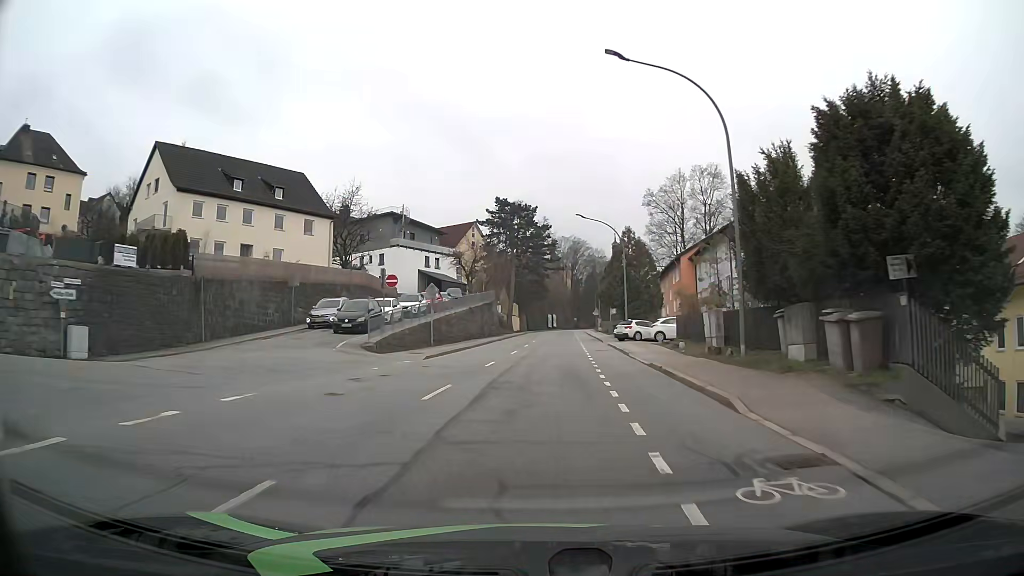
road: tertiary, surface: asphalt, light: Day
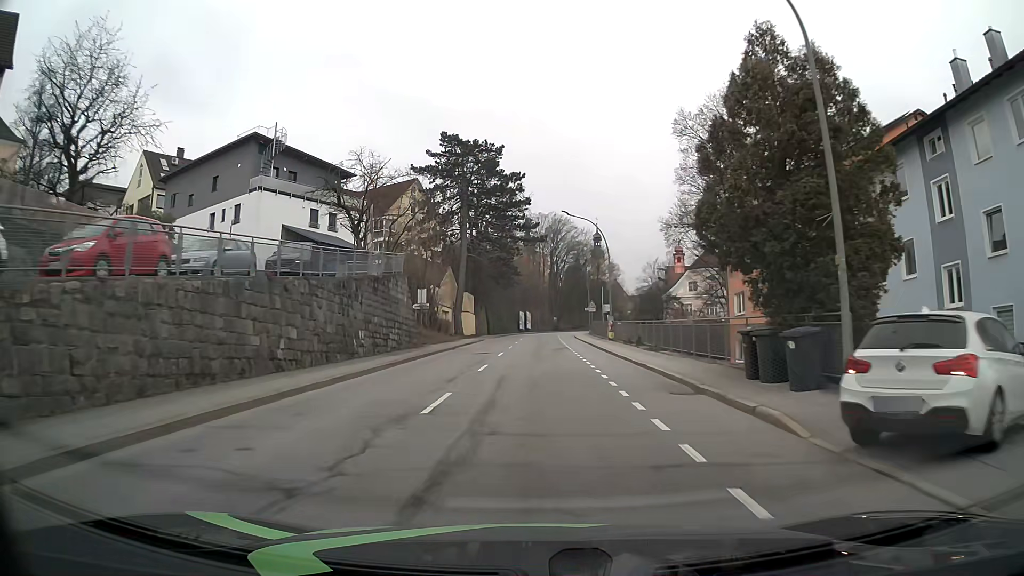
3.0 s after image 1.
(+0.6, +37.7) m; +1°
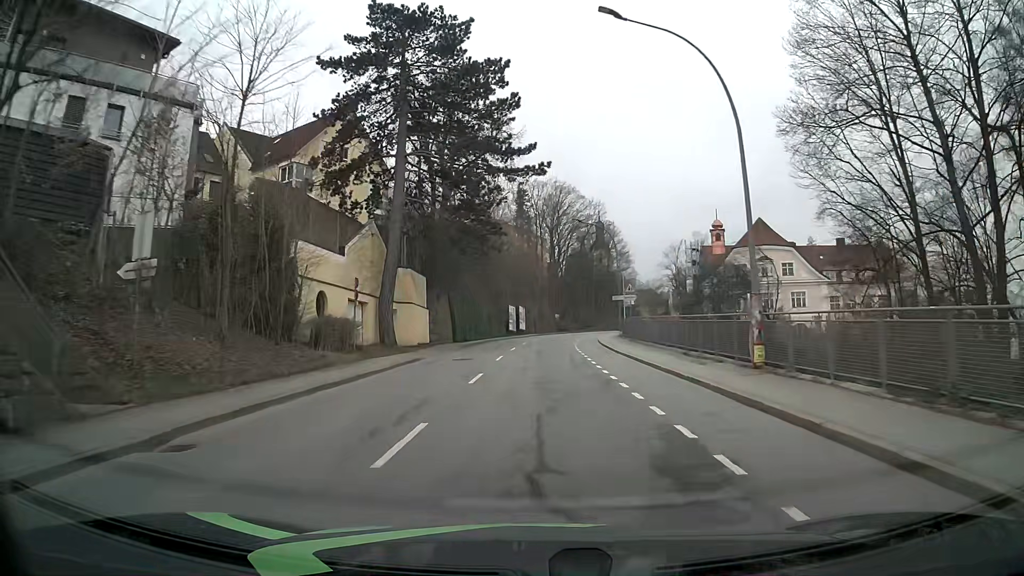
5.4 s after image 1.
(+0.2, +30.9) m; +1°
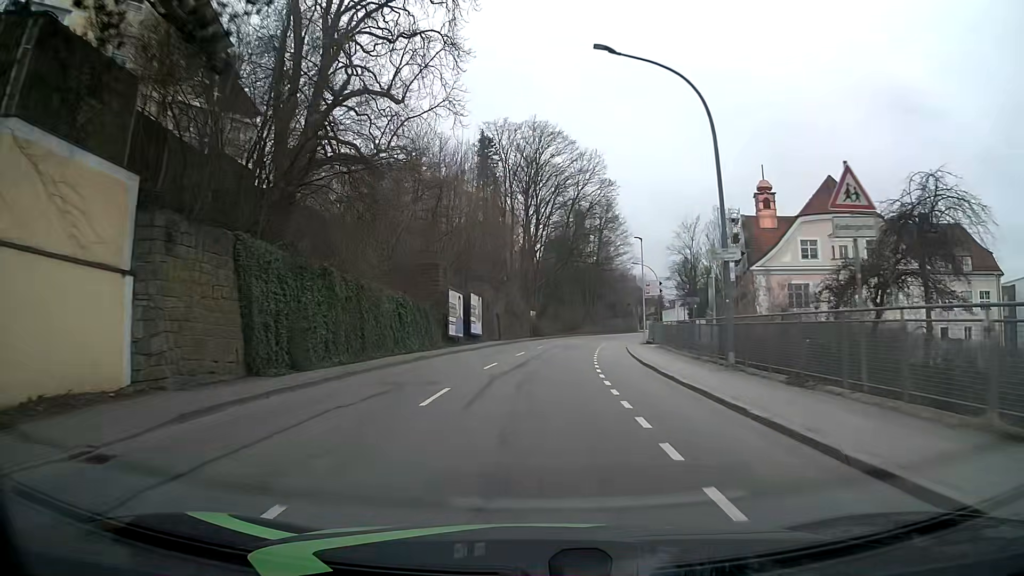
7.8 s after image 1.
(+0.4, +31.6) m; +2°
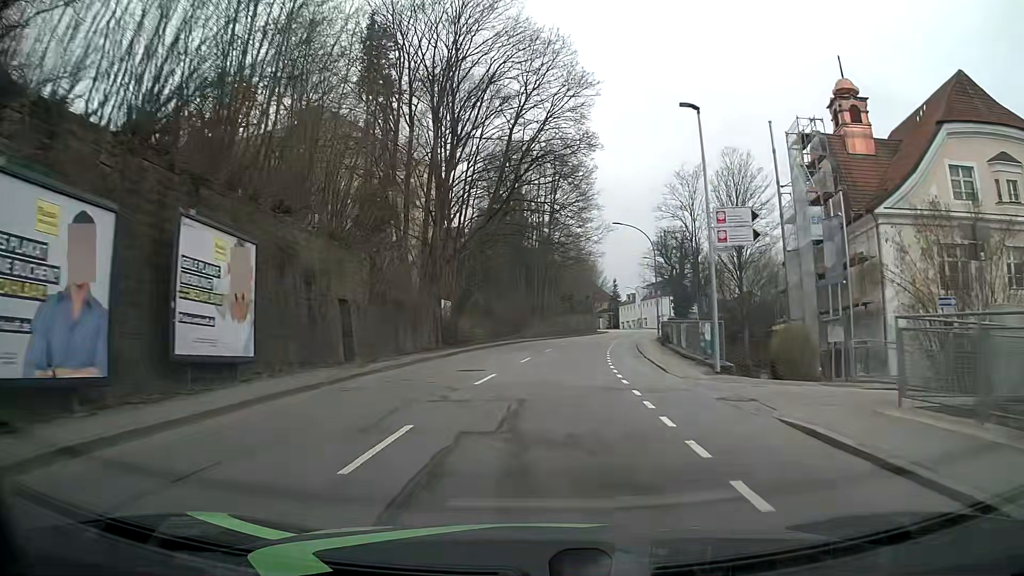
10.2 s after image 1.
(+1.2, +32.0) m; +5°
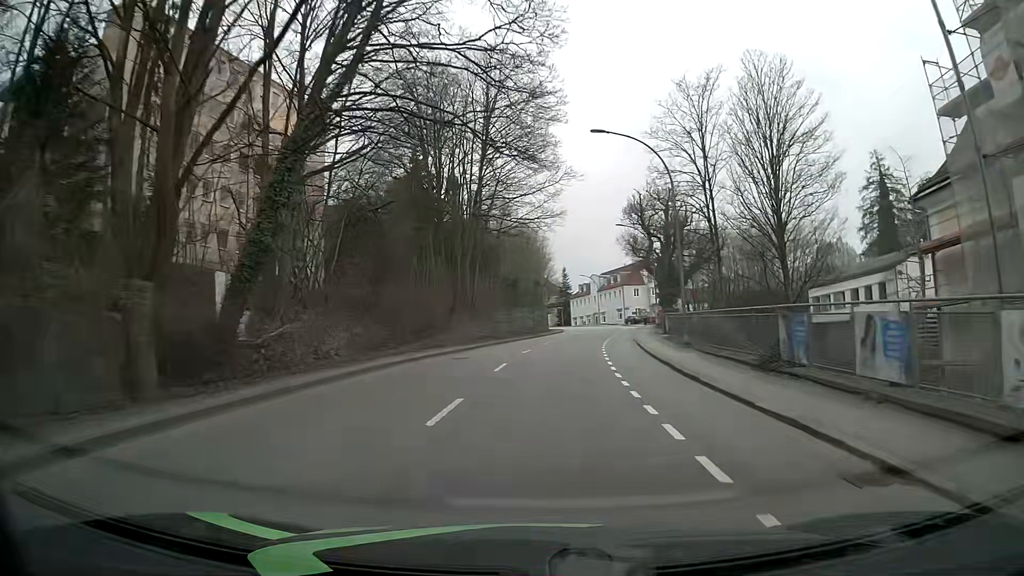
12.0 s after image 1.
(+1.1, +24.0) m; +5°
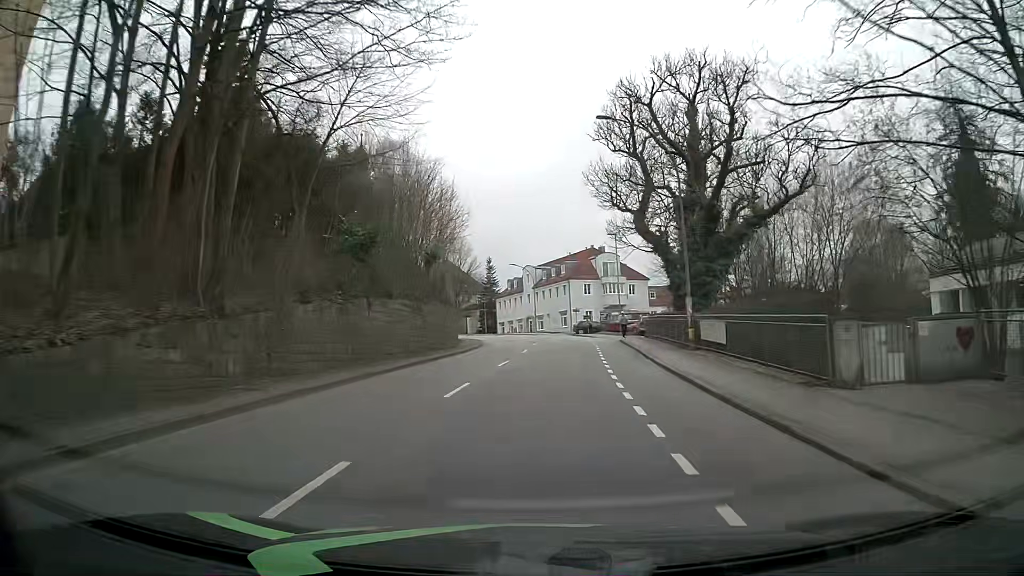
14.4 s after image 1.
(+1.6, +31.9) m; +6°
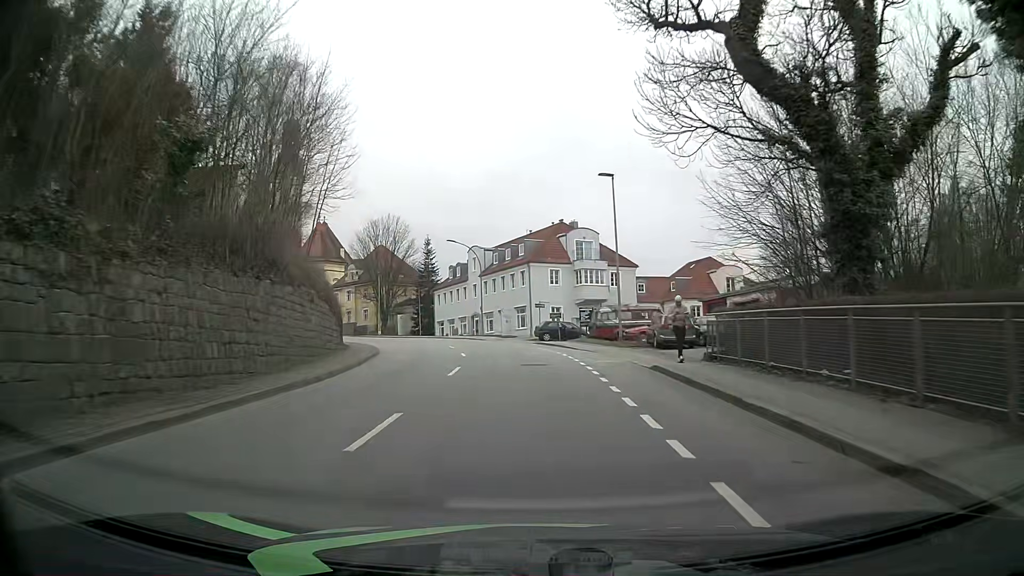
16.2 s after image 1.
(+0.6, +23.5) m; +3°
(0, +10) (0, +20) (-1, +30) (-3, +40) (-6, +49) (-9, +59) (-14, +68) (-19, +76) (-26, +84) (-33, +91) m
